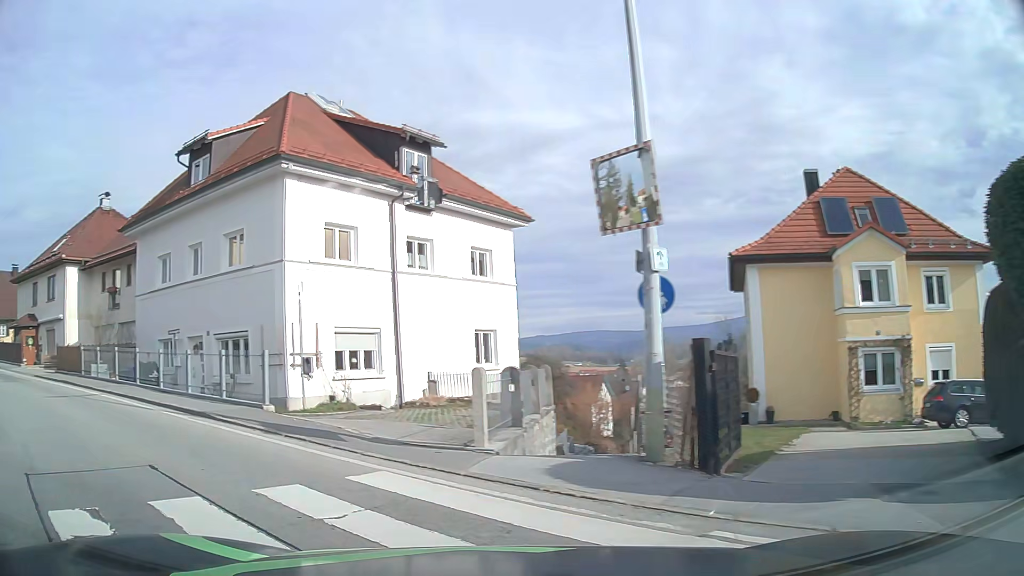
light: Day
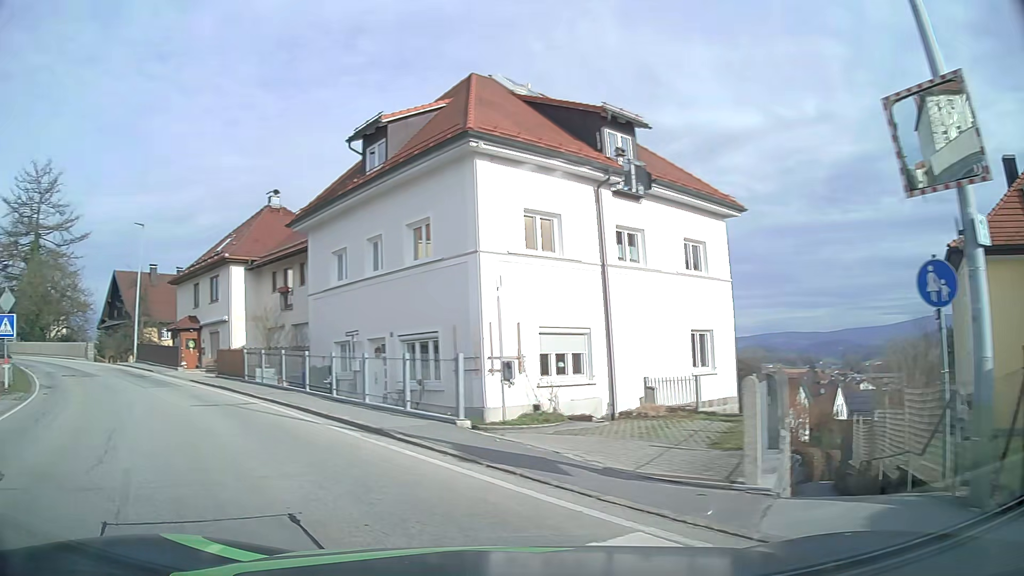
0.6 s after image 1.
(-0.3, +2.4) m; -16°
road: tertiary
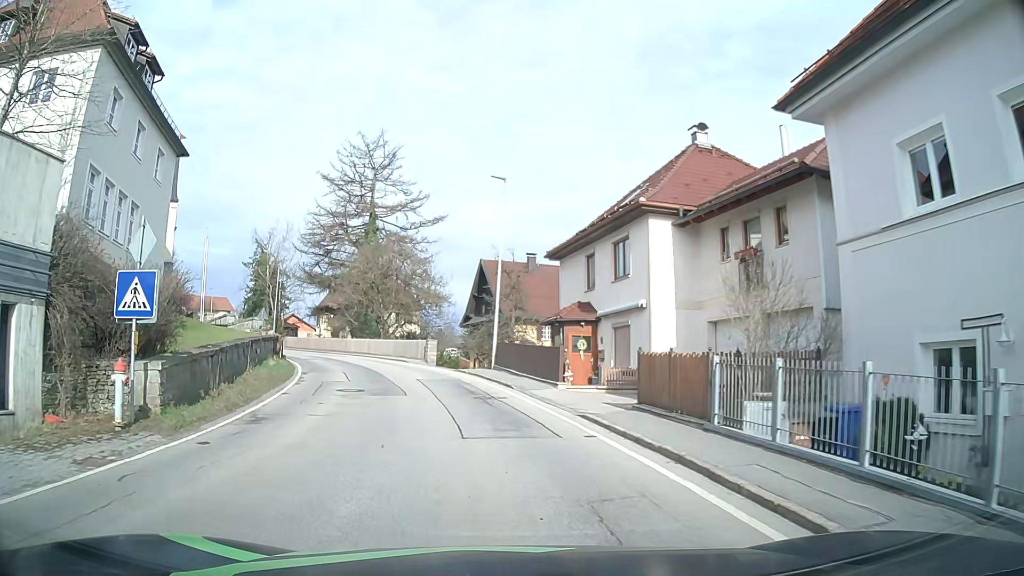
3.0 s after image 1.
(-5.2, +12.6) m; -33°
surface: asphalt
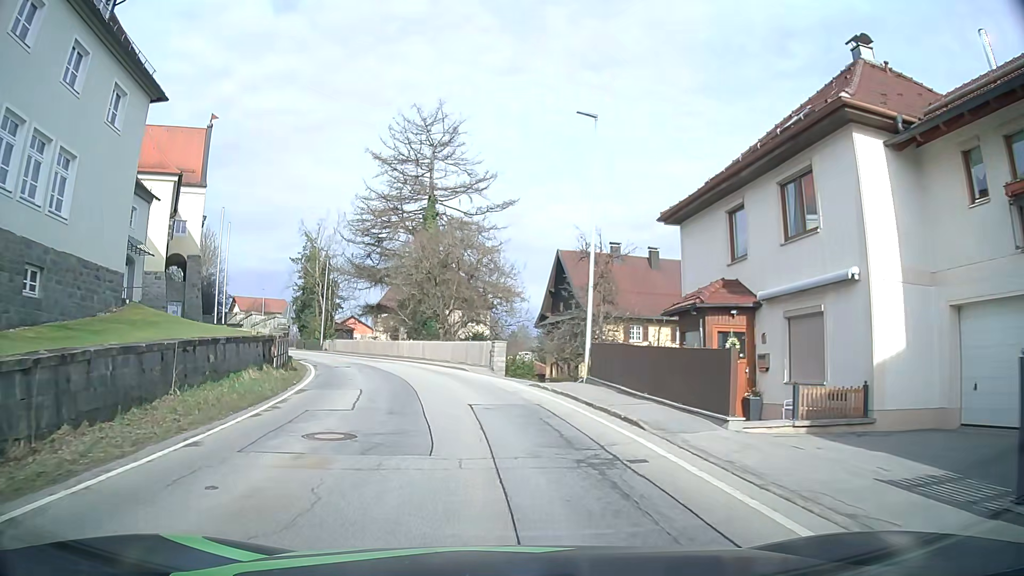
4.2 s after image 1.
(-0.5, +9.3) m; -5°
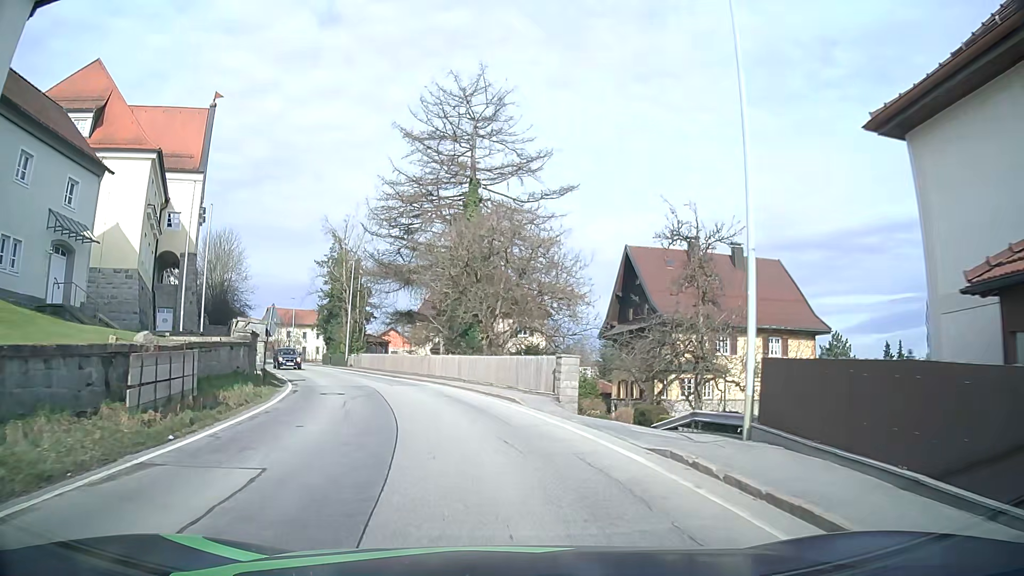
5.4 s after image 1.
(-0.6, +10.5) m; -6°
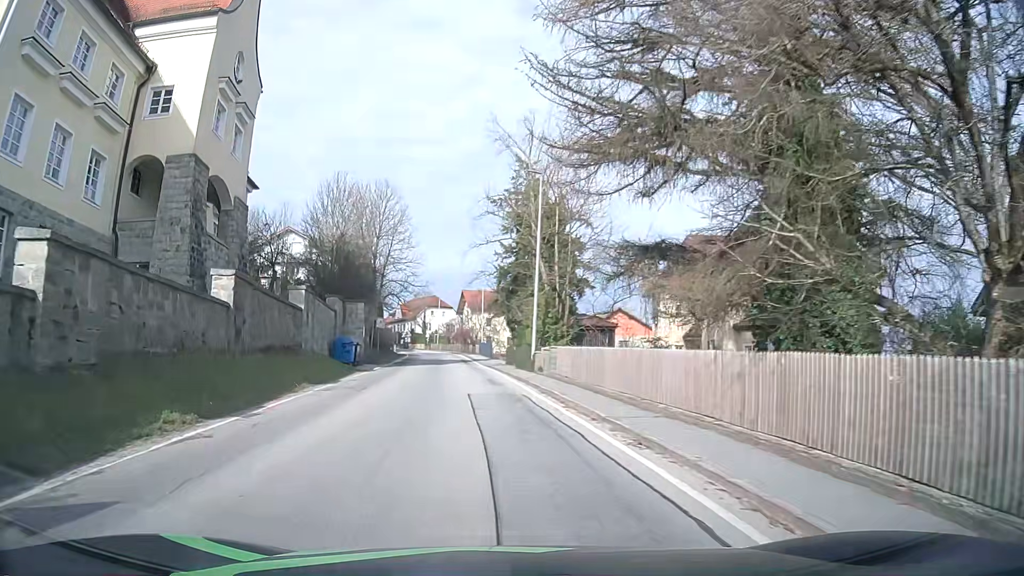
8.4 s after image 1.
(-3.9, +27.1) m; -19°
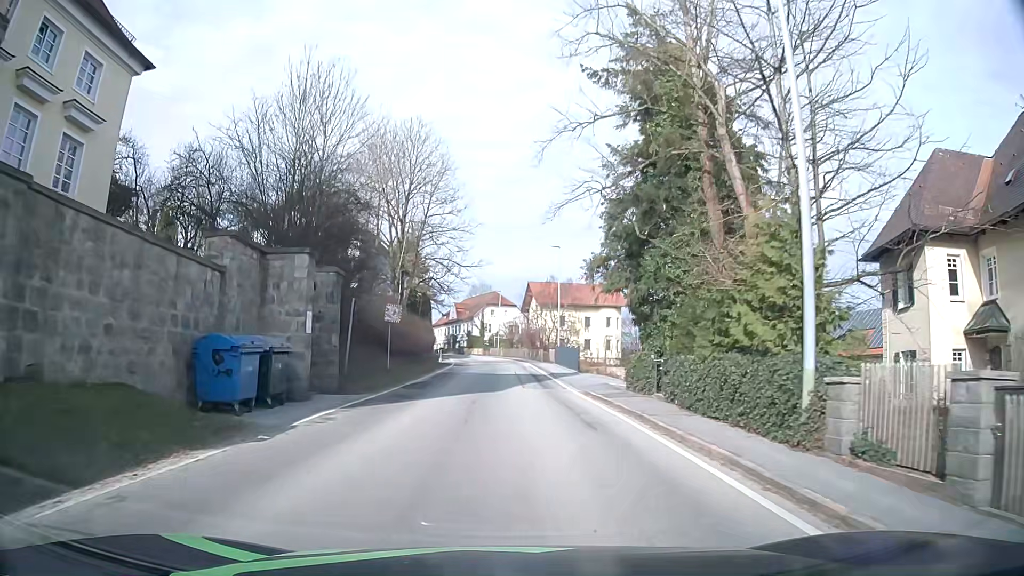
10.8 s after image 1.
(-1.7, +22.0) m; -5°
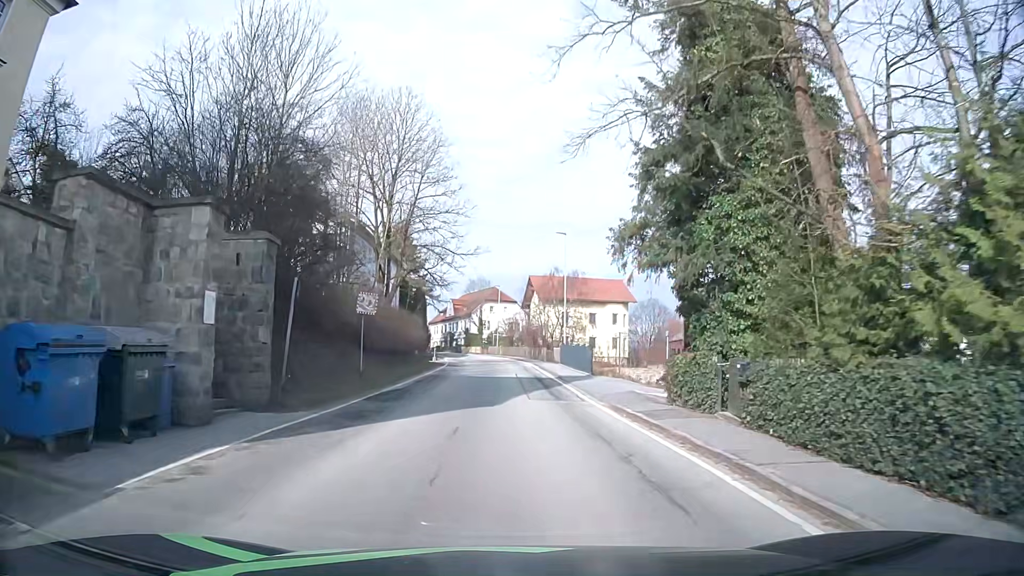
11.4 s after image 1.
(0.0, +5.7) m; 0°
(0, +10) (0, +20) (0, +30) (0, +40) (0, +50) (-1, +60) (-1, +70) (-3, +80) (-4, +90) (-6, +100) m
